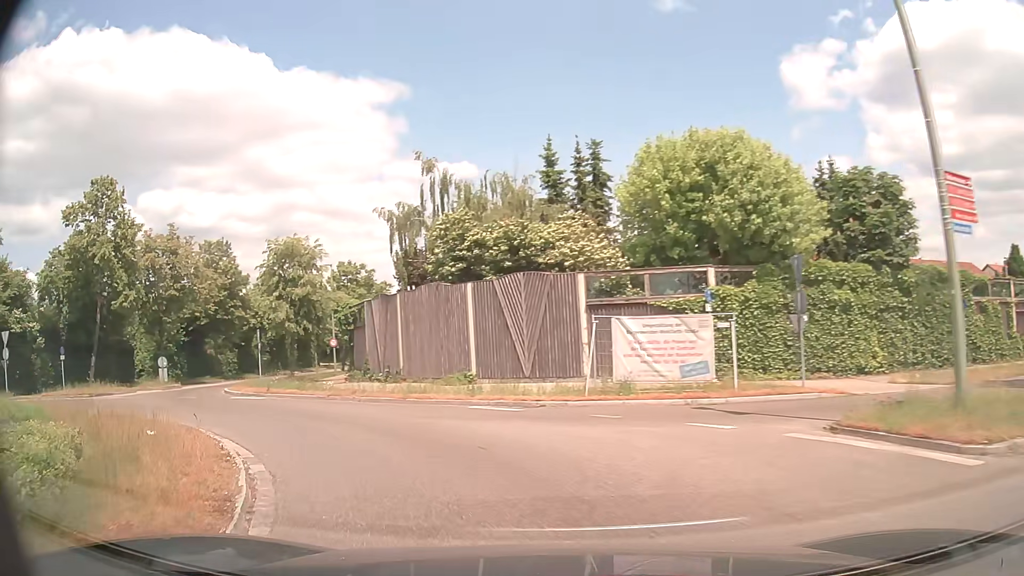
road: tertiary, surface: asphalt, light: Day
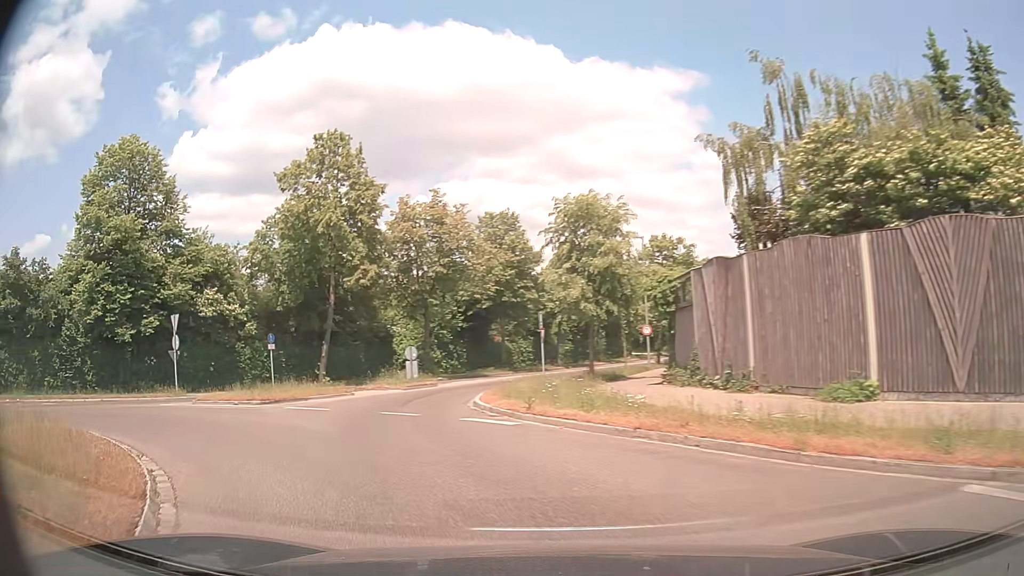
(-2.0, +9.0) m; -26°
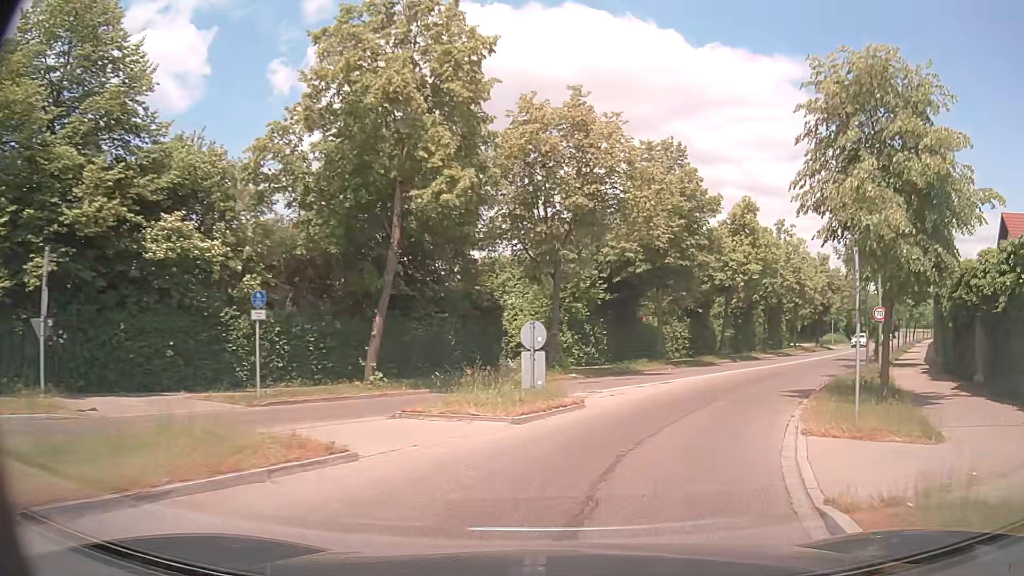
(-3.0, +15.4) m; -9°
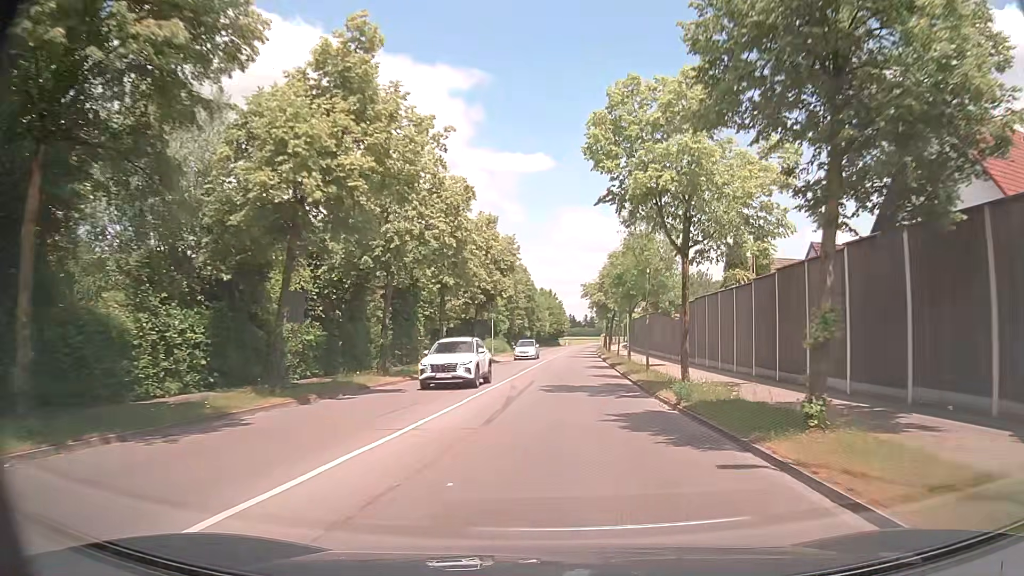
(+8.5, +26.7) m; +30°
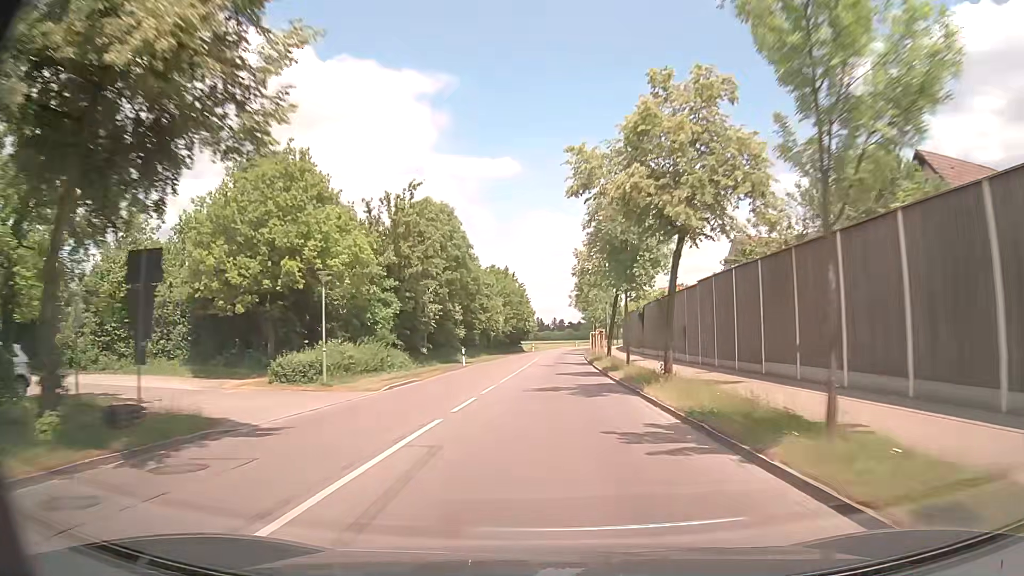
(+1.4, +41.3) m; +2°
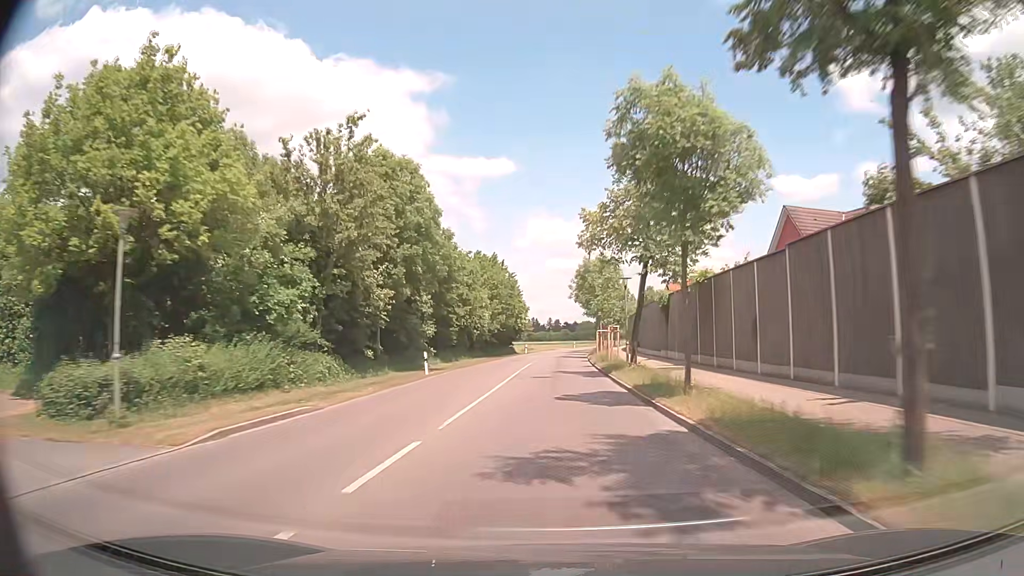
(+0.1, +12.1) m; +1°
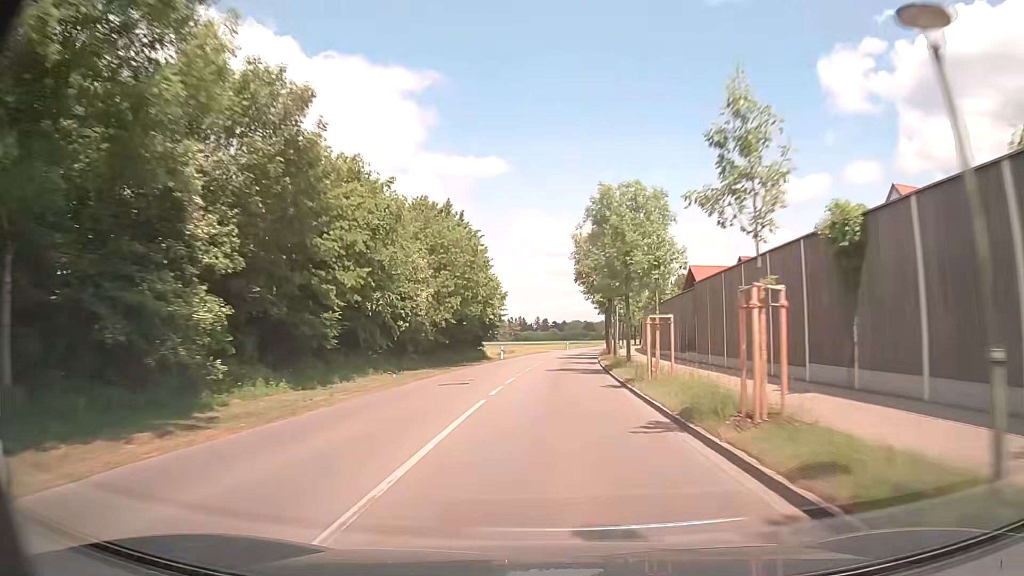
(+0.1, +25.5) m; +1°
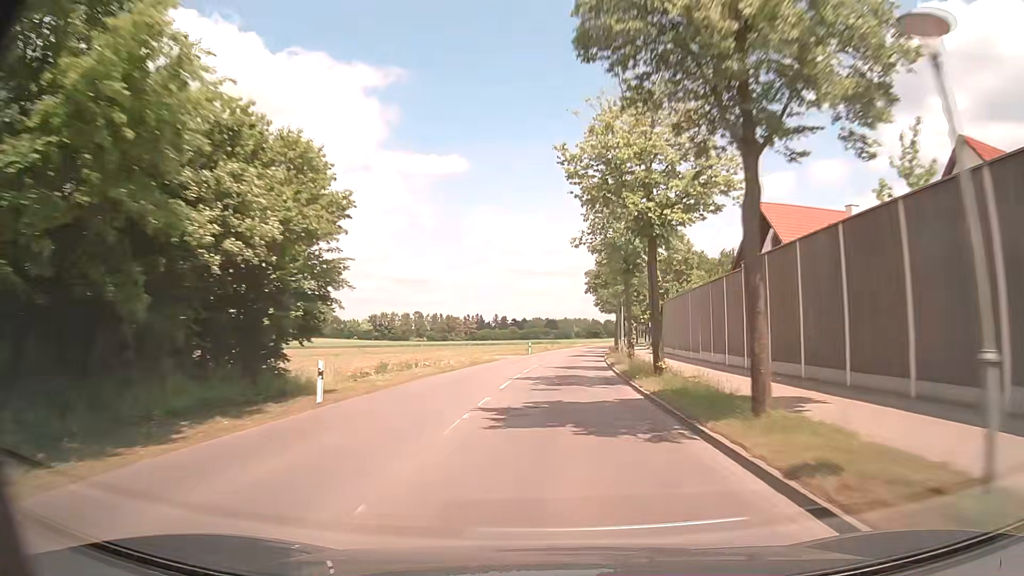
(+0.7, +38.9) m; +3°
